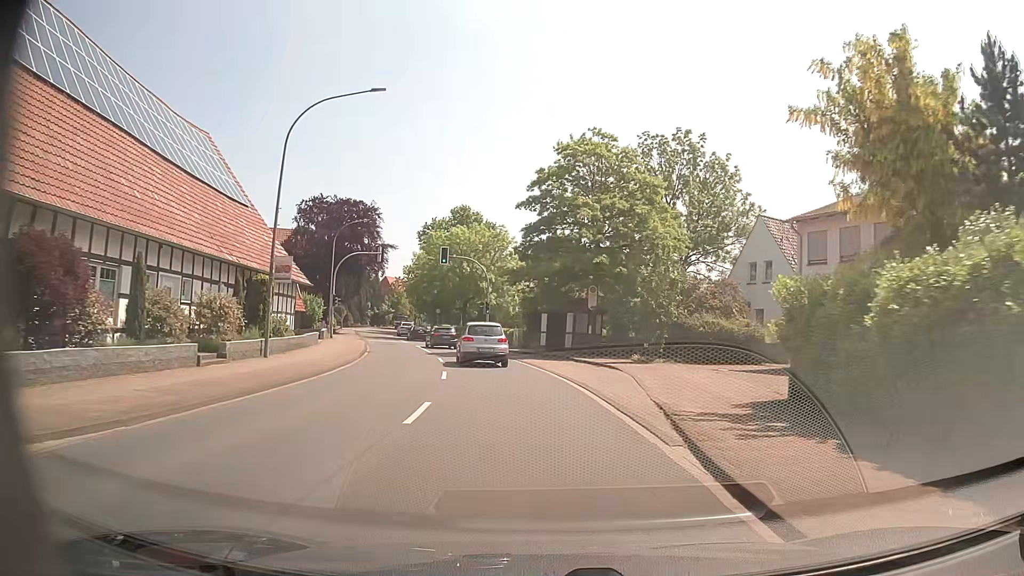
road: primary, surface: asphalt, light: Day
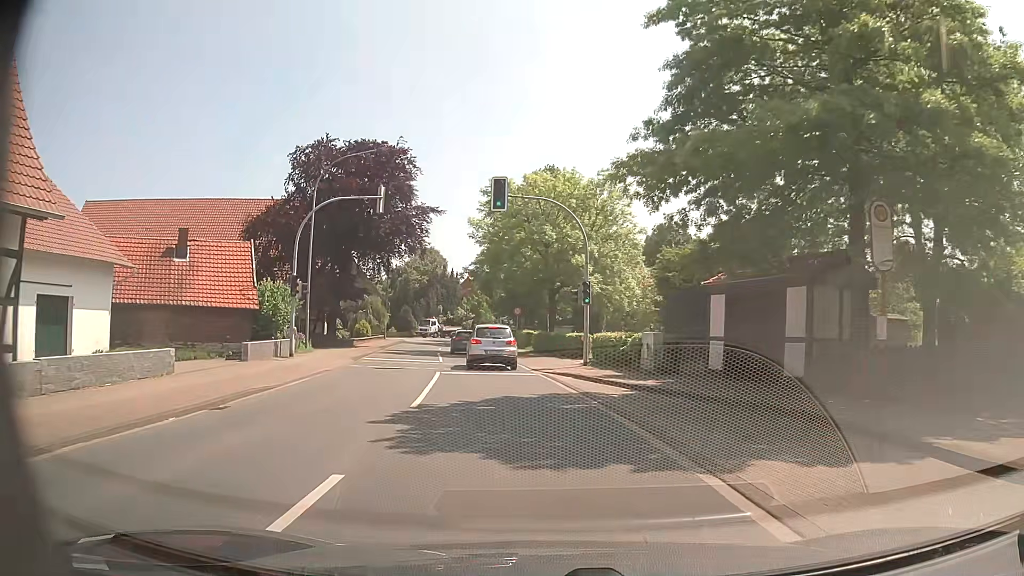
(-1.9, +24.9) m; -9°
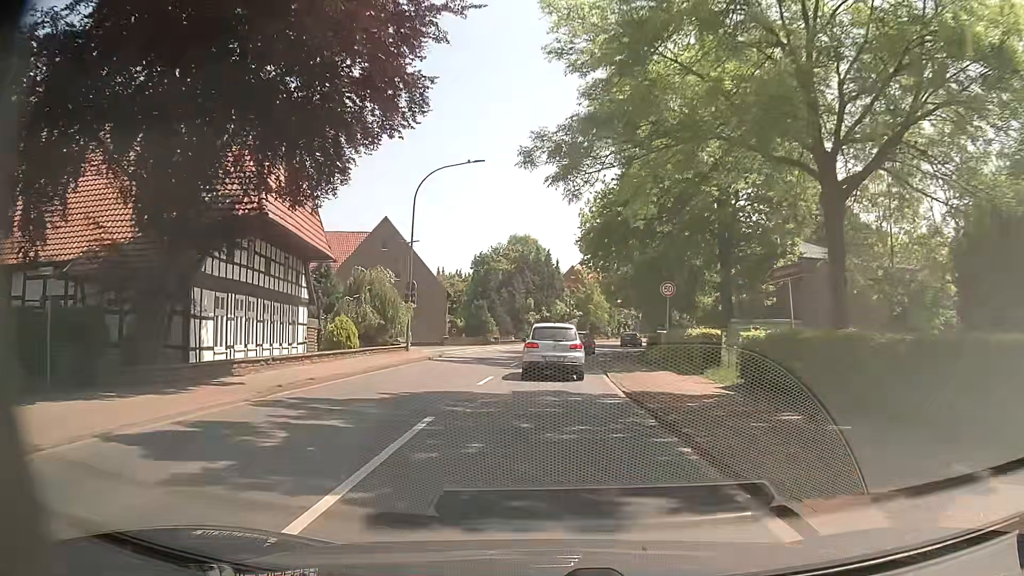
(-2.7, +30.4) m; -9°
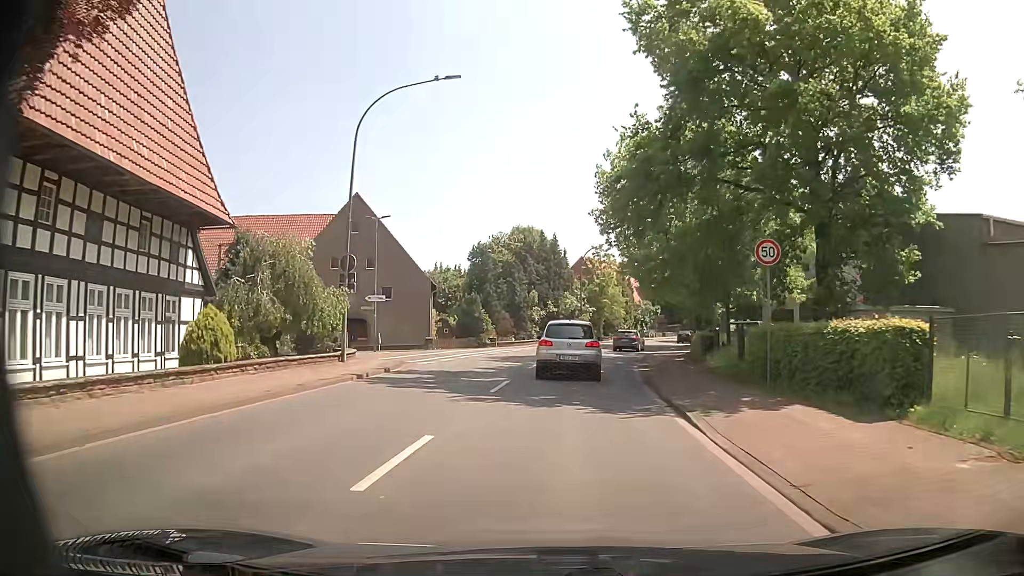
(-0.2, +11.8) m; 0°
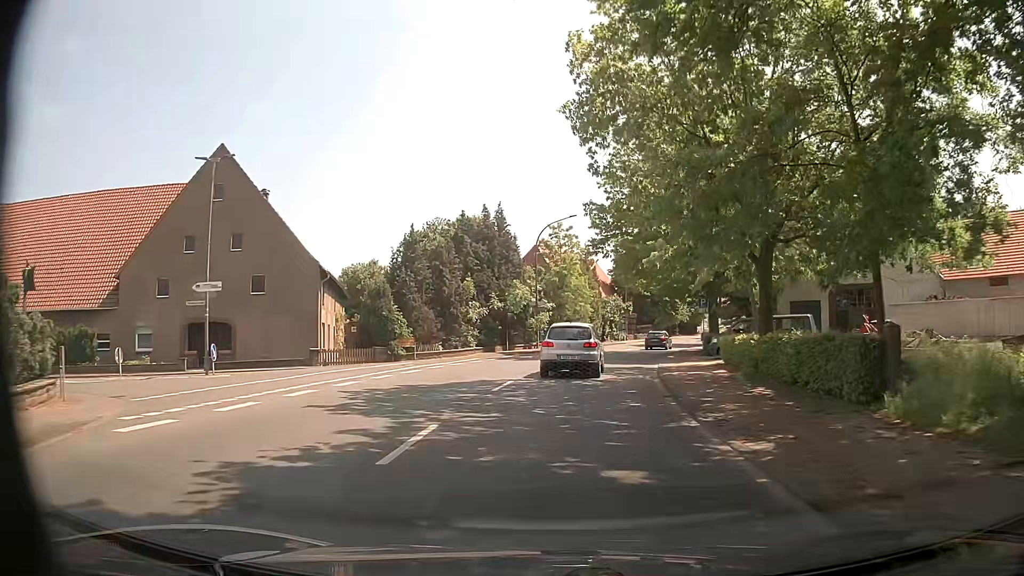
(+0.2, +16.8) m; +3°
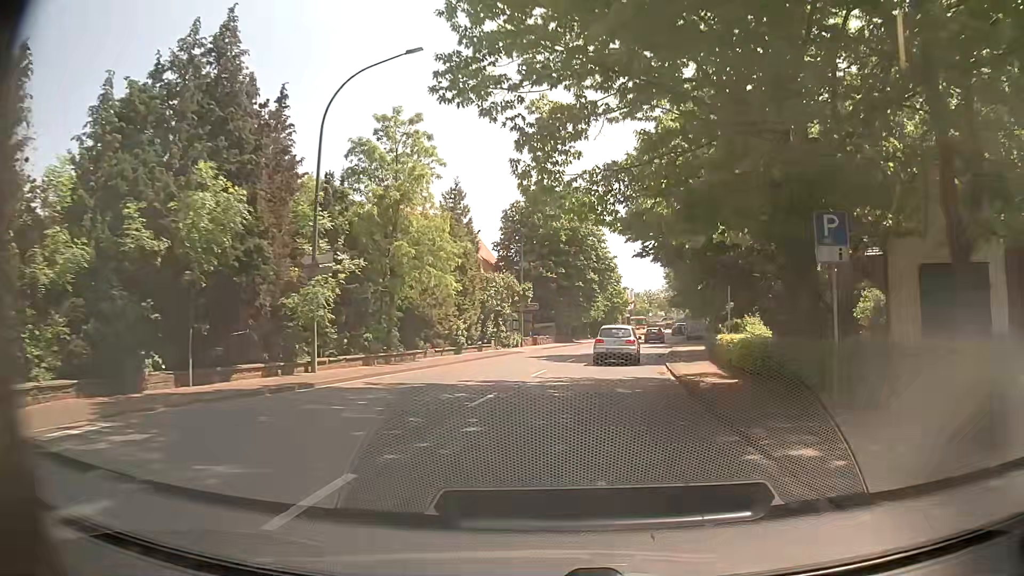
(+2.5, +30.6) m; +10°
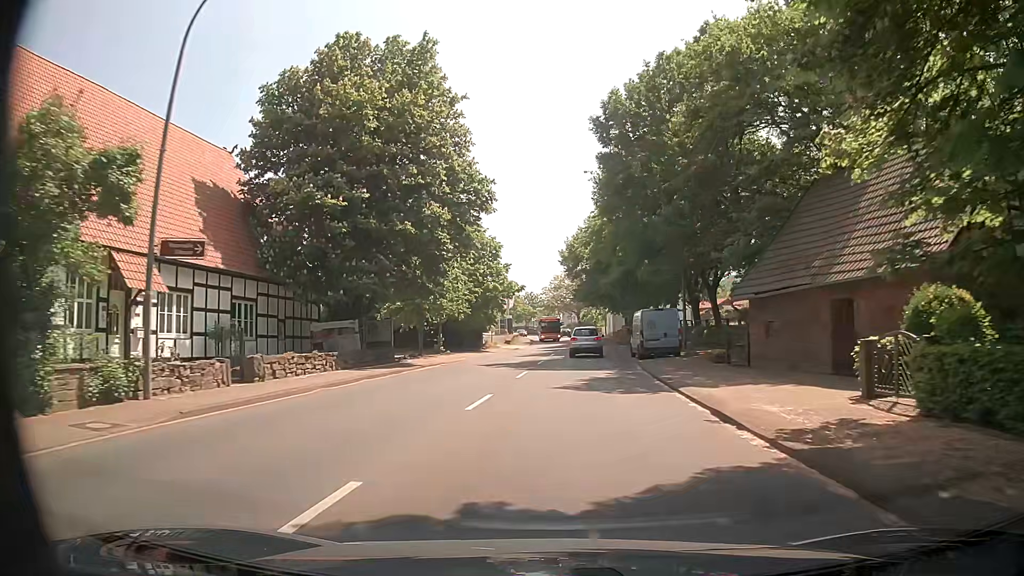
(+2.9, +36.3) m; +10°
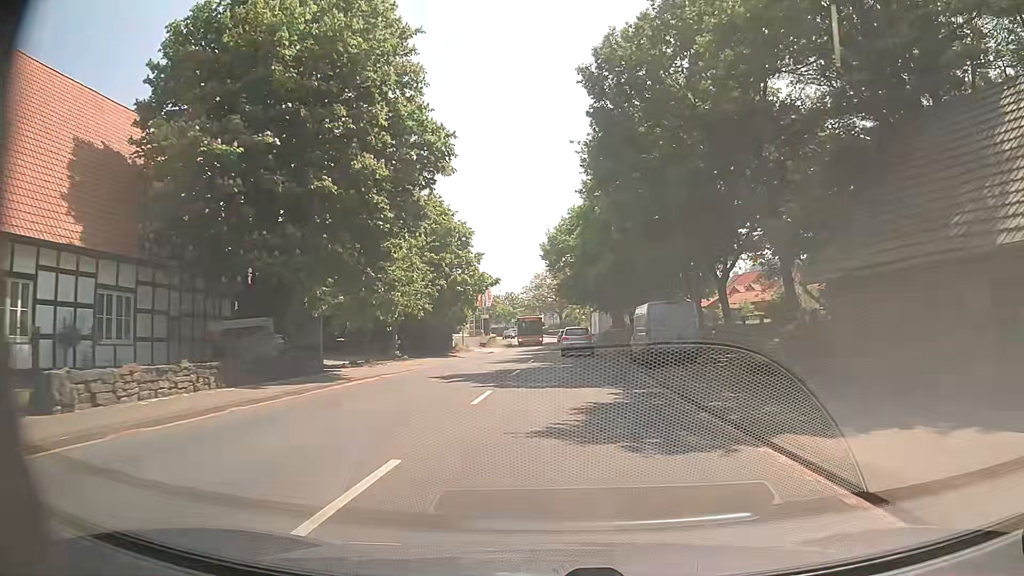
(0.0, +7.9) m; +1°
(0, +10) (0, +20) (+1, +30) (+2, +40) (+2, +50) (+3, +60) (+3, +70) (+3, +80) (+3, +90) (+2, +100) m
